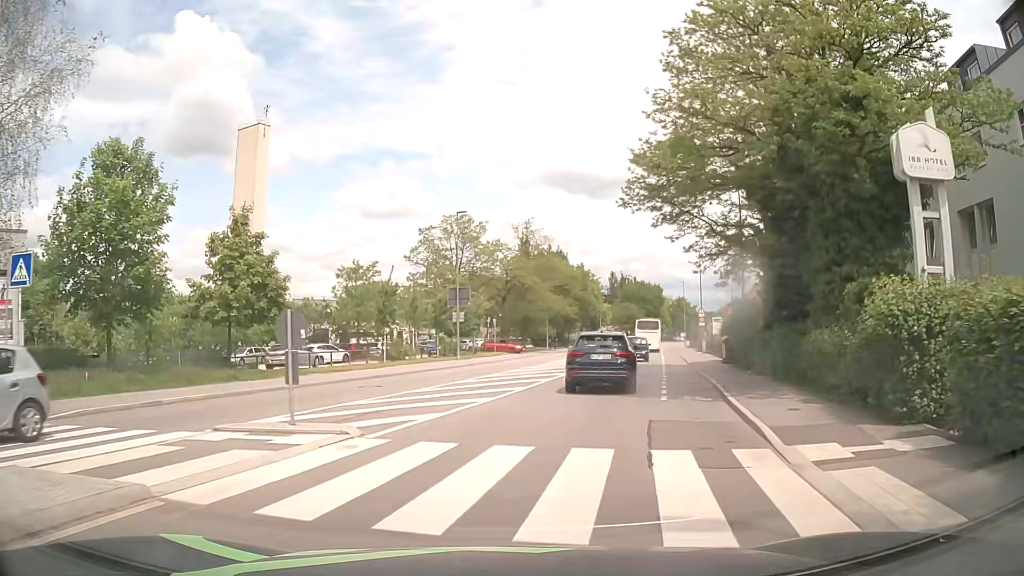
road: tertiary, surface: asphalt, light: Day
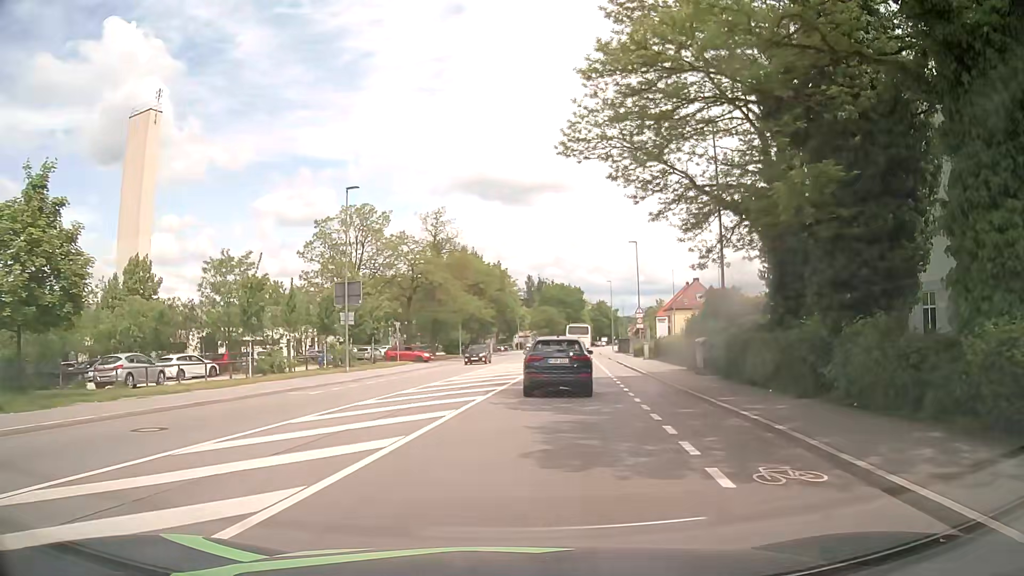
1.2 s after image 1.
(+0.5, +9.6) m; +7°
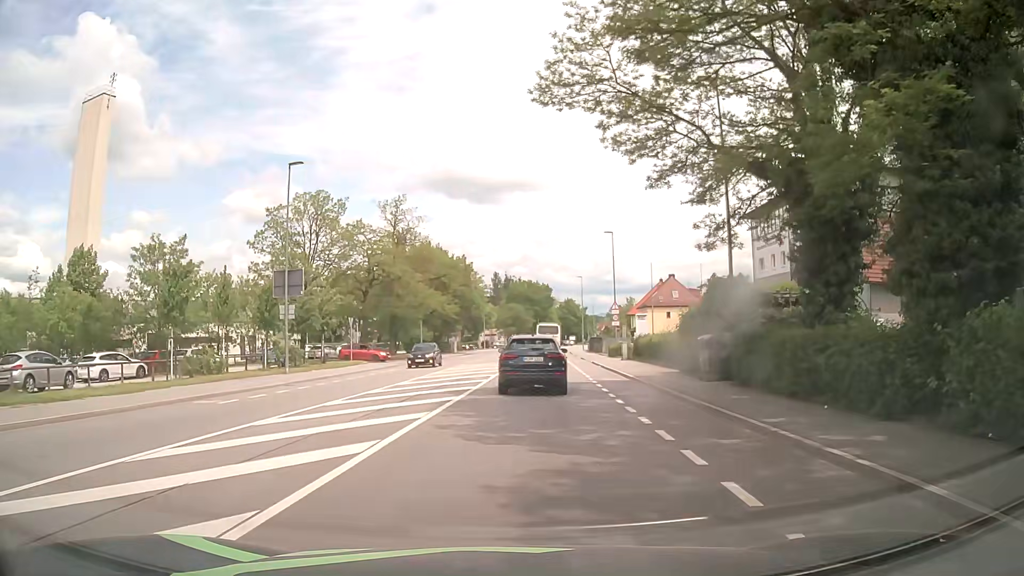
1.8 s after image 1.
(+0.1, +4.9) m; +2°
(0, +10) (+1, +20) (+1, +30) (+2, +40) (+3, +50) (+4, +60) (+4, +70) (+5, +80) (+6, +90) (+7, +100) m
